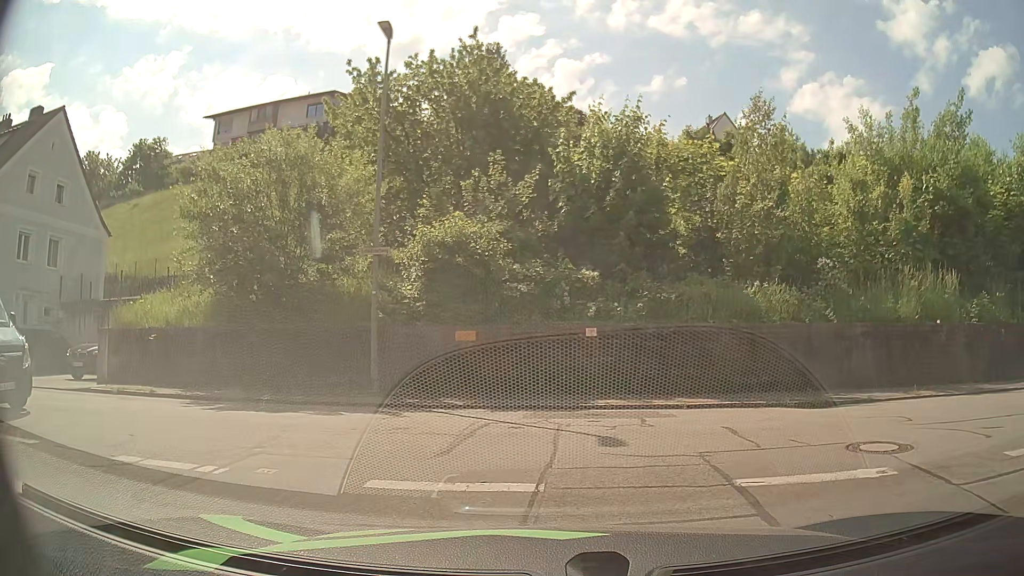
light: Day
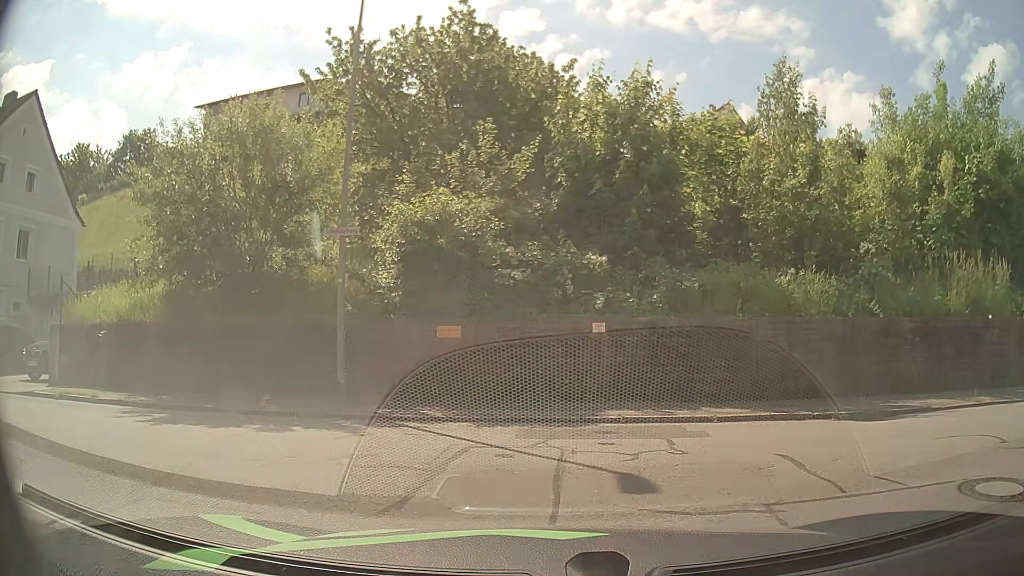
(0.0, +2.2) m; -1°
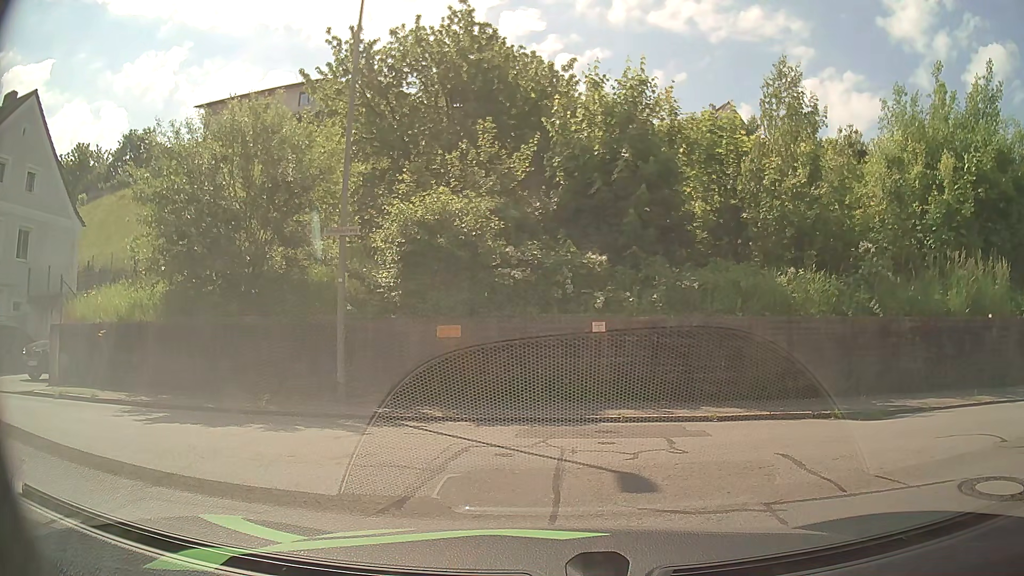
(0.0, 0.0) m; 0°
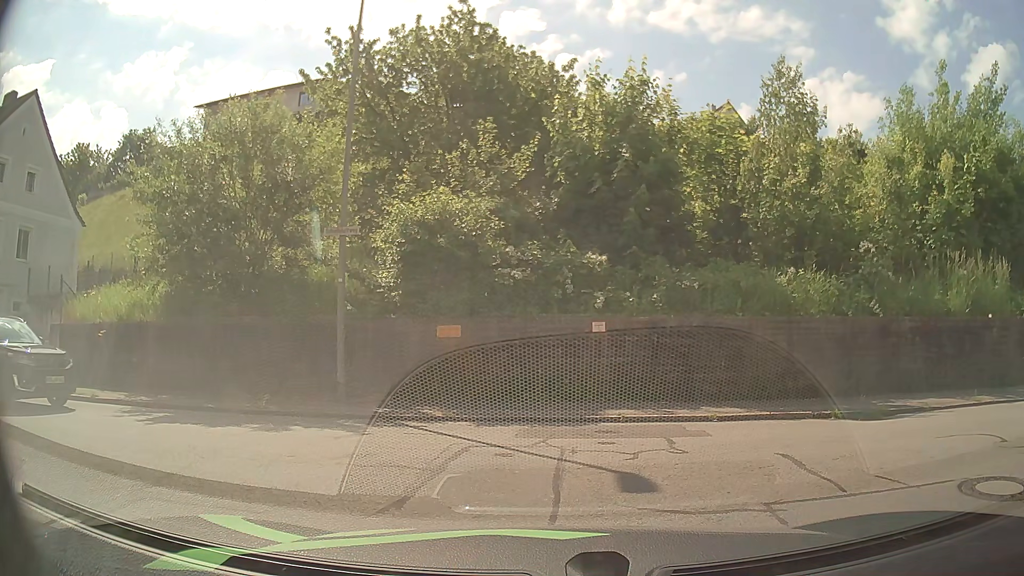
(0.0, 0.0) m; 0°
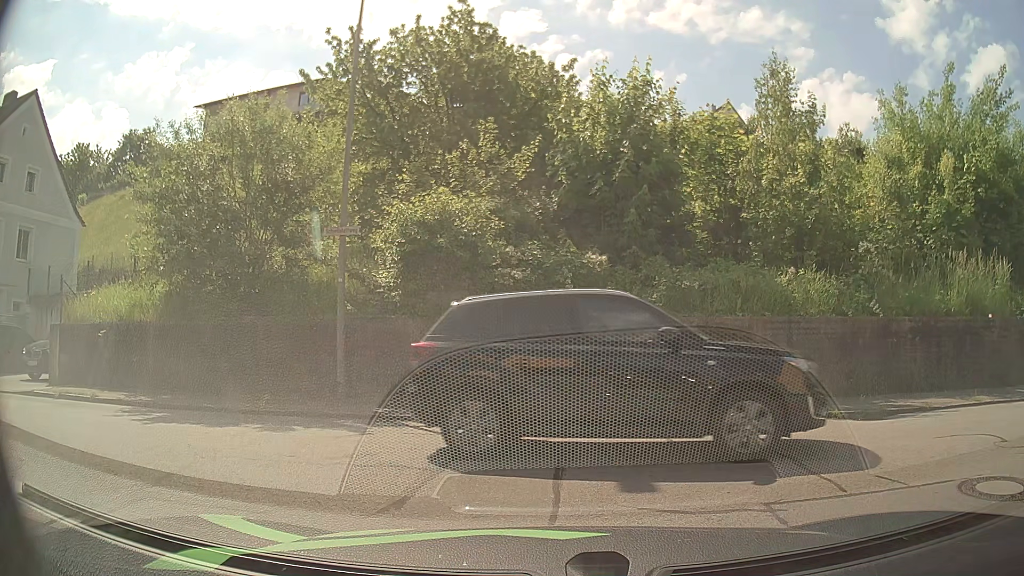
(0.0, 0.0) m; 0°
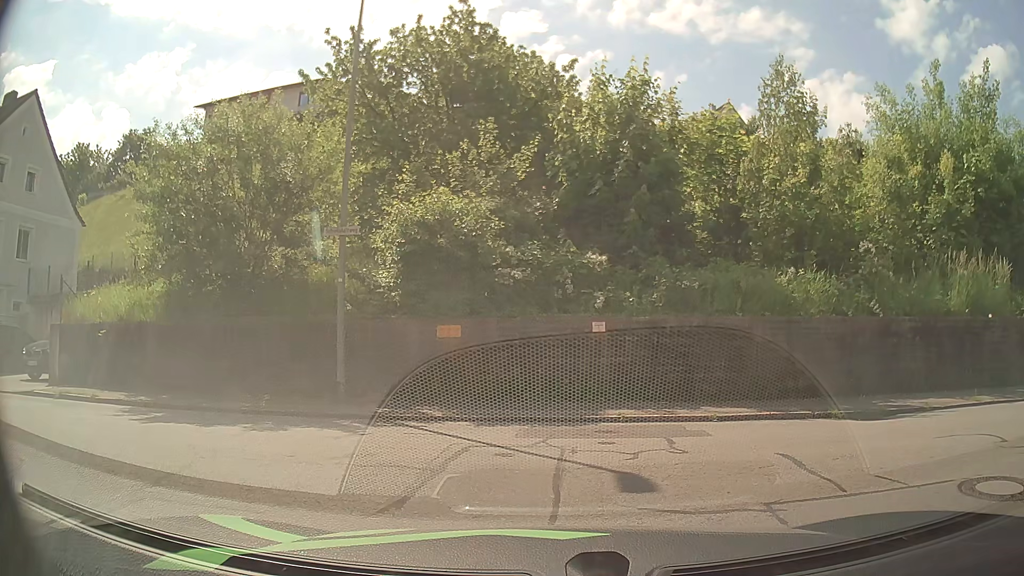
(0.0, 0.0) m; 0°
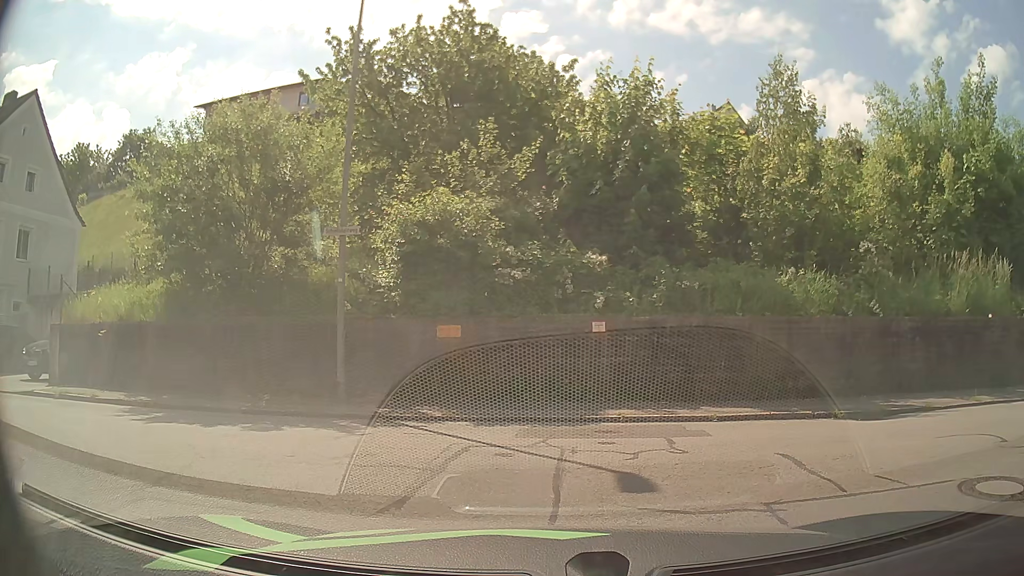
(0.0, 0.0) m; 0°
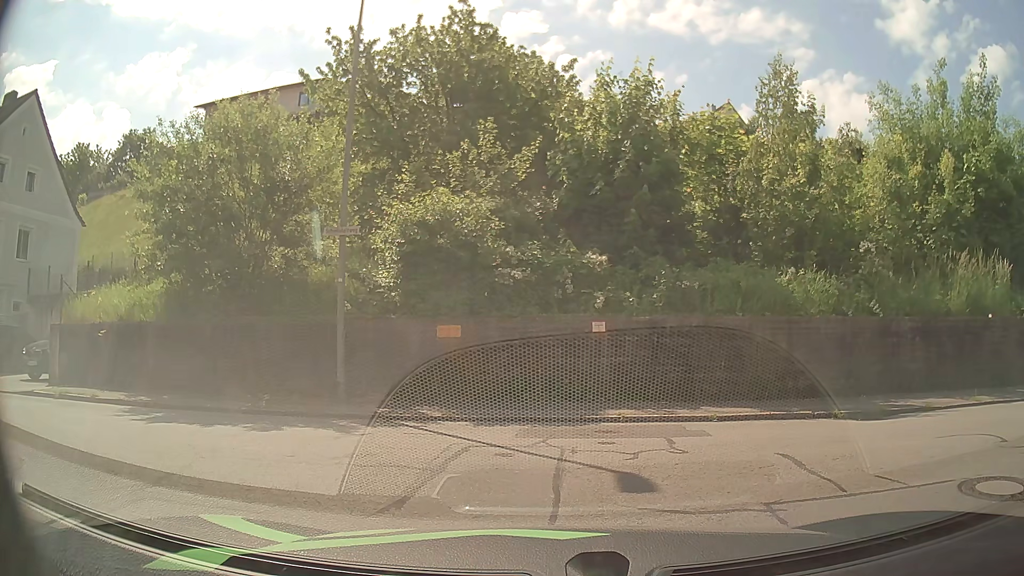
(0.0, 0.0) m; 0°
